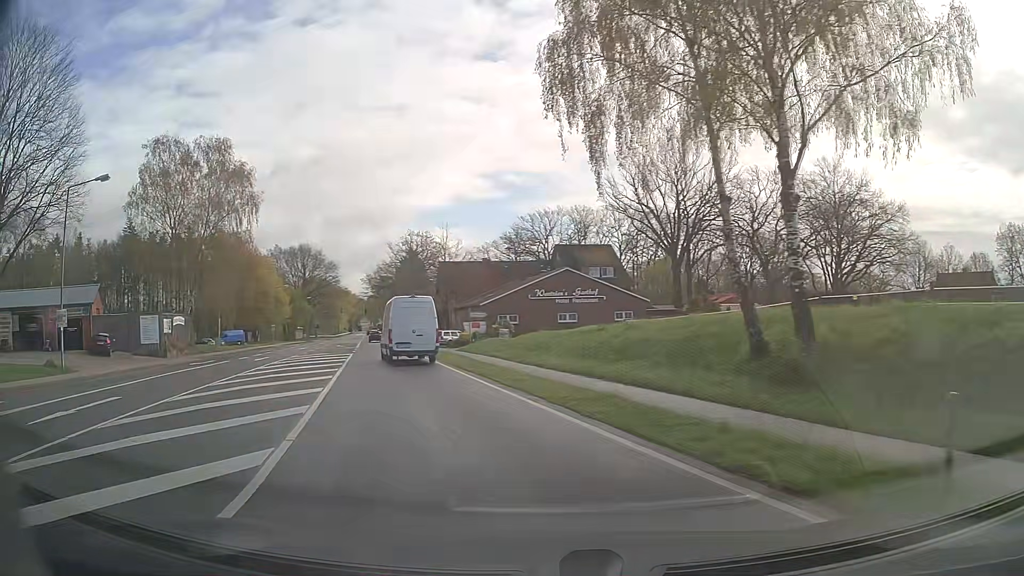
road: primary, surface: asphalt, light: Day
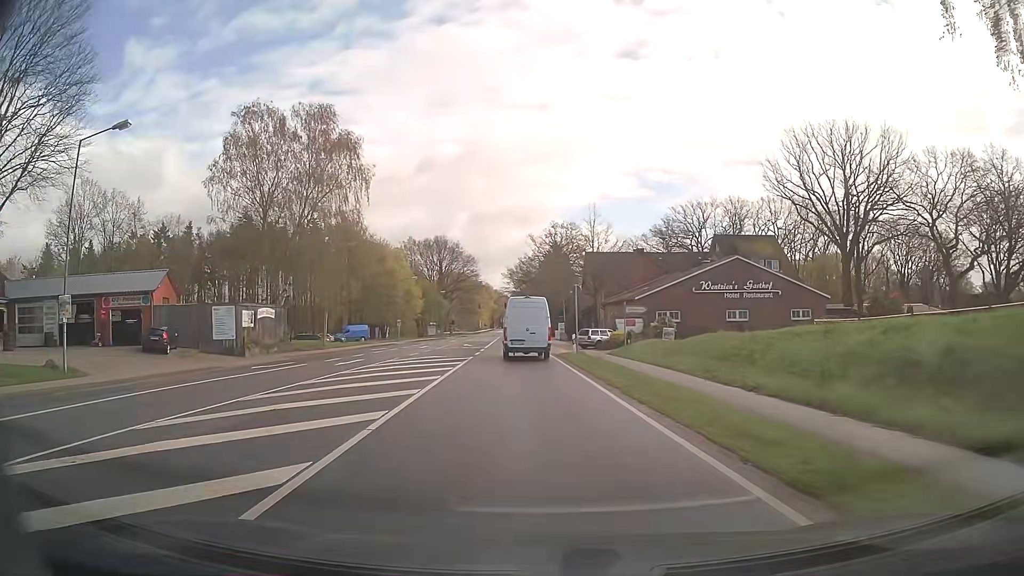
(-1.2, +9.7) m; -13°
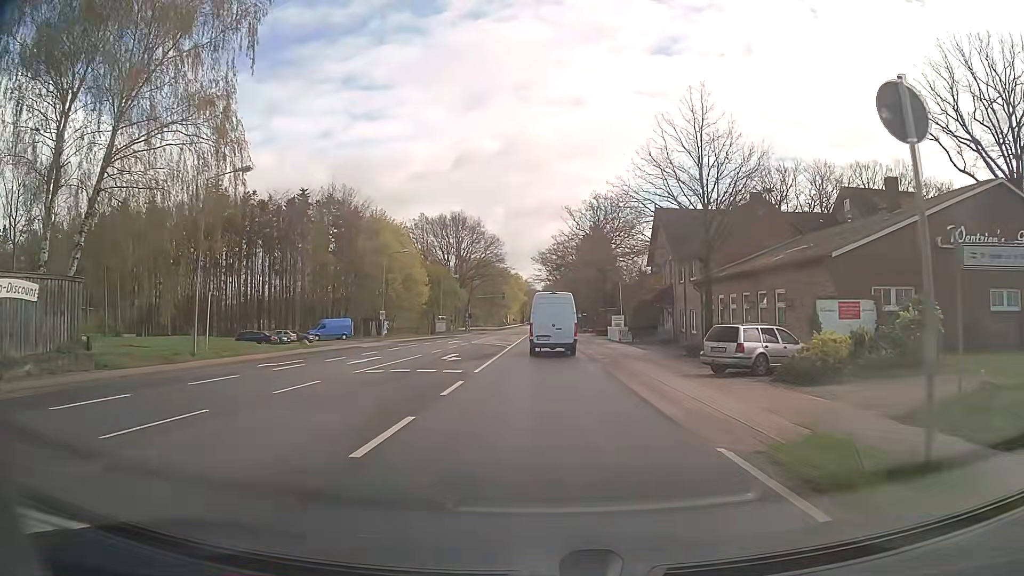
(-1.1, +29.0) m; -3°
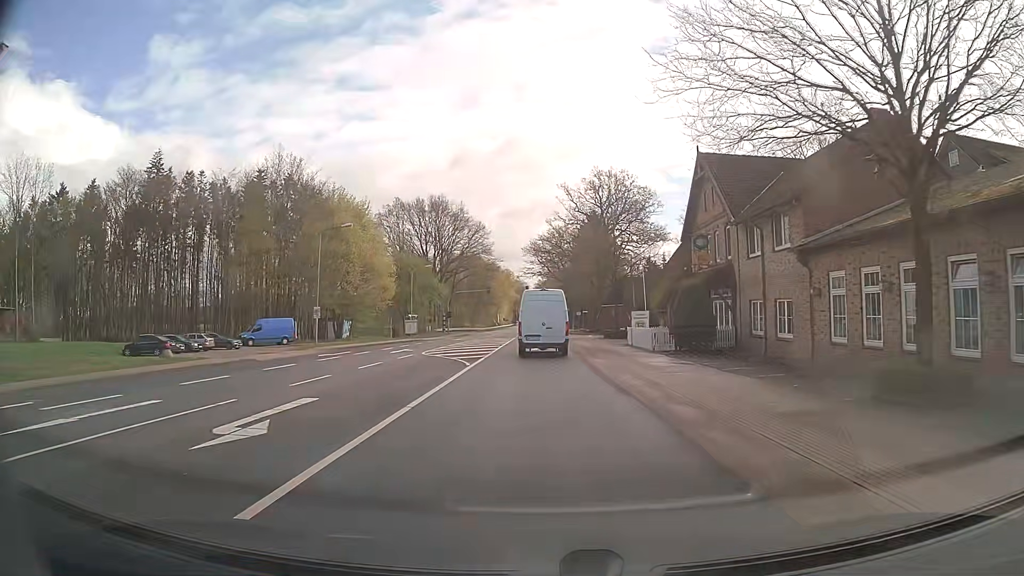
(+0.2, +18.1) m; 0°
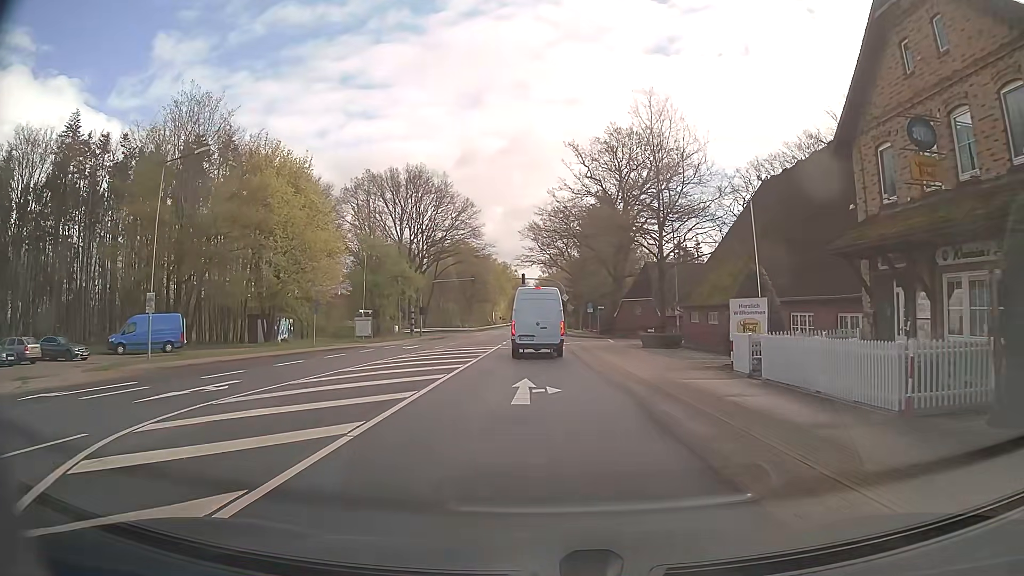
(0.0, +22.7) m; 0°
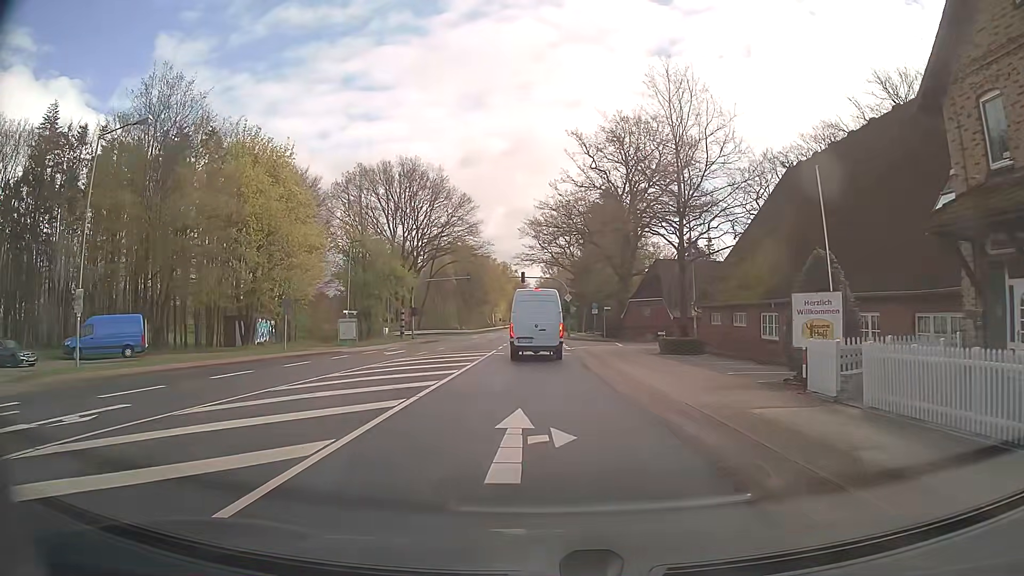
(0.0, +5.4) m; 0°
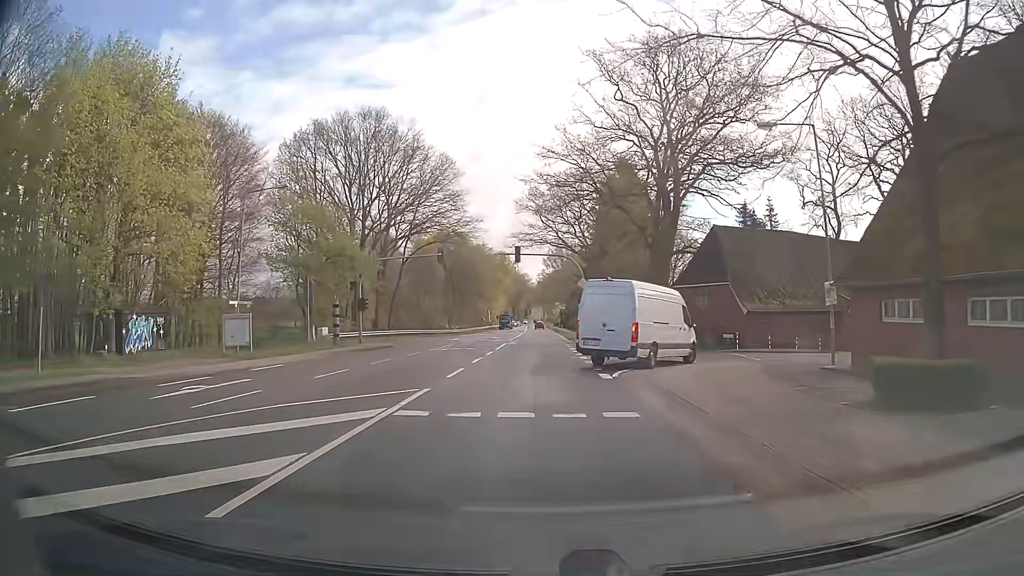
(+0.2, +21.4) m; 0°
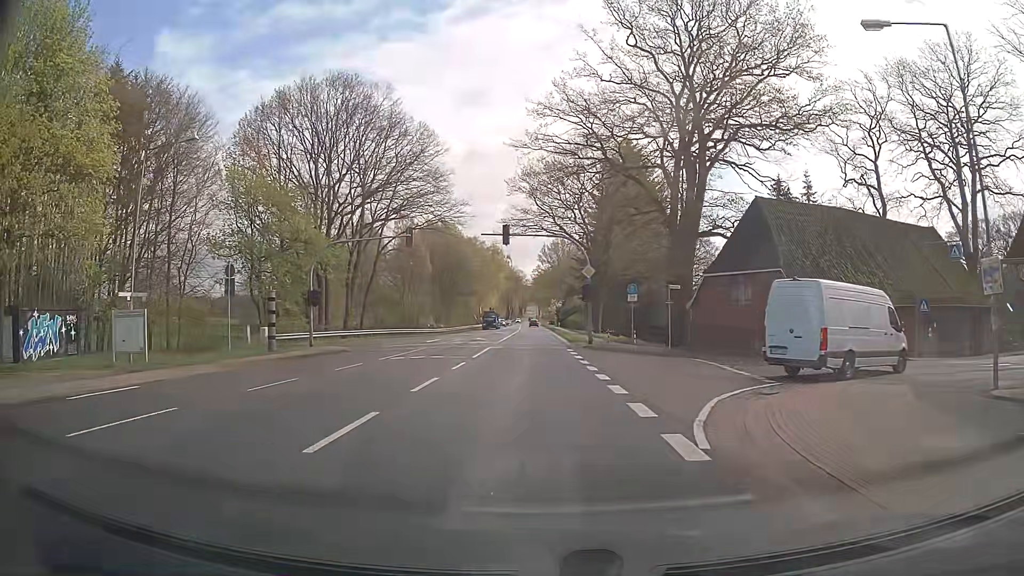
(0.0, +9.8) m; 0°
(+1, +10) (+6, +18) (+14, +23) (+23, +28) (+31, +33) (+40, +39) (+48, +45) (+56, +51) (+64, +57) (+72, +63) m
